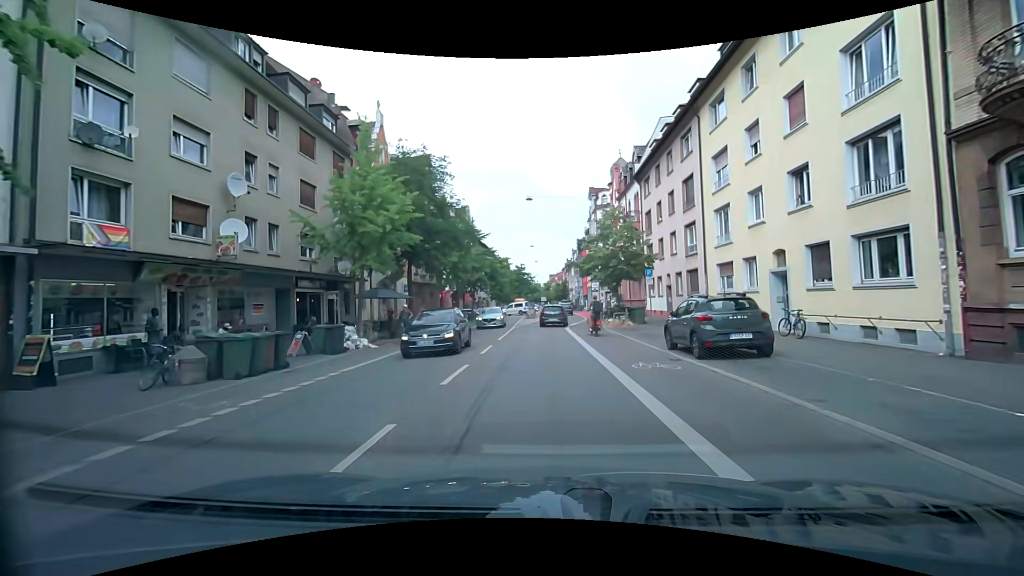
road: secondary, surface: asphalt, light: Day
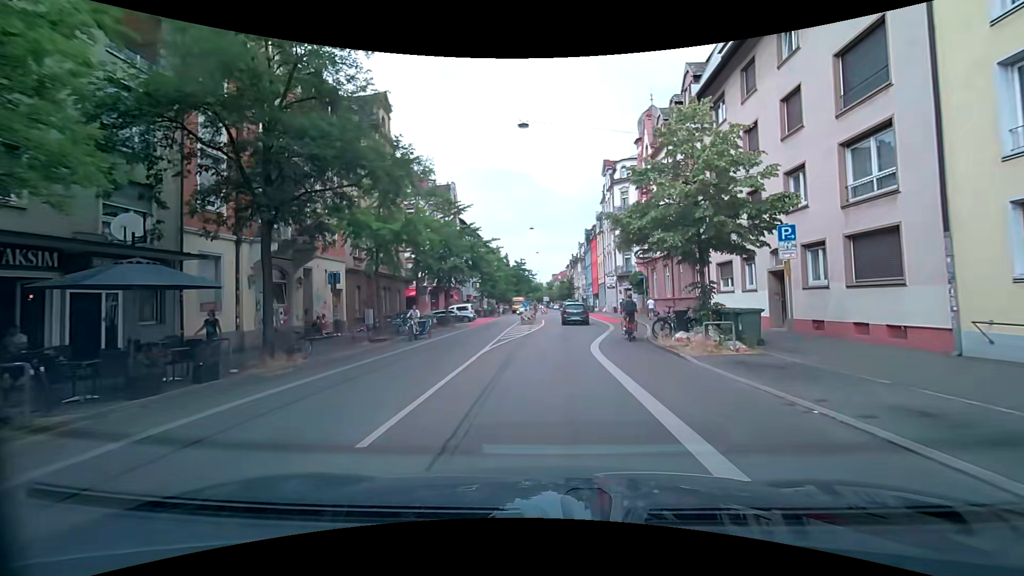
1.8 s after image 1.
(0.0, +15.8) m; -1°
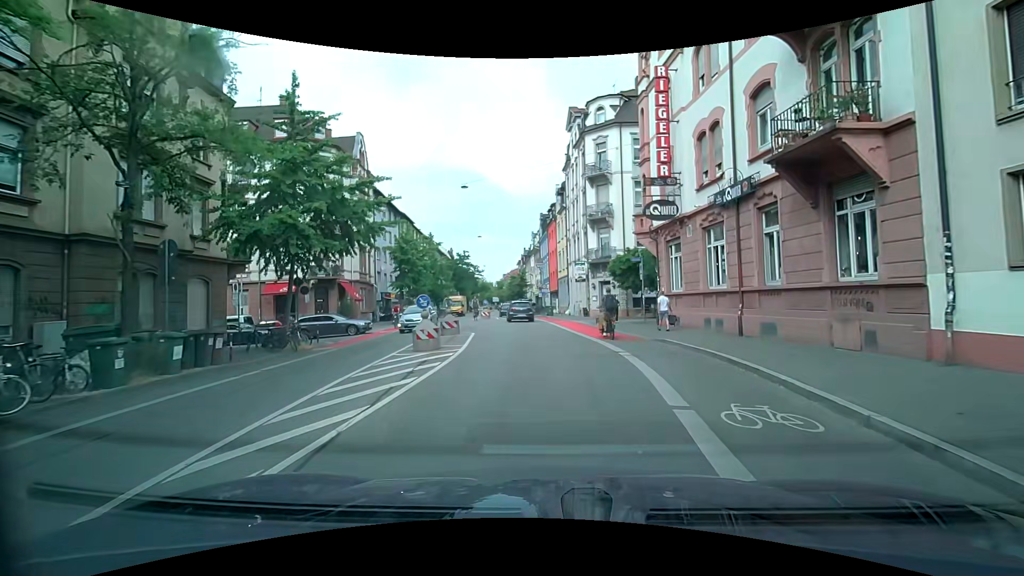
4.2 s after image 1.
(+0.7, +18.7) m; +5°
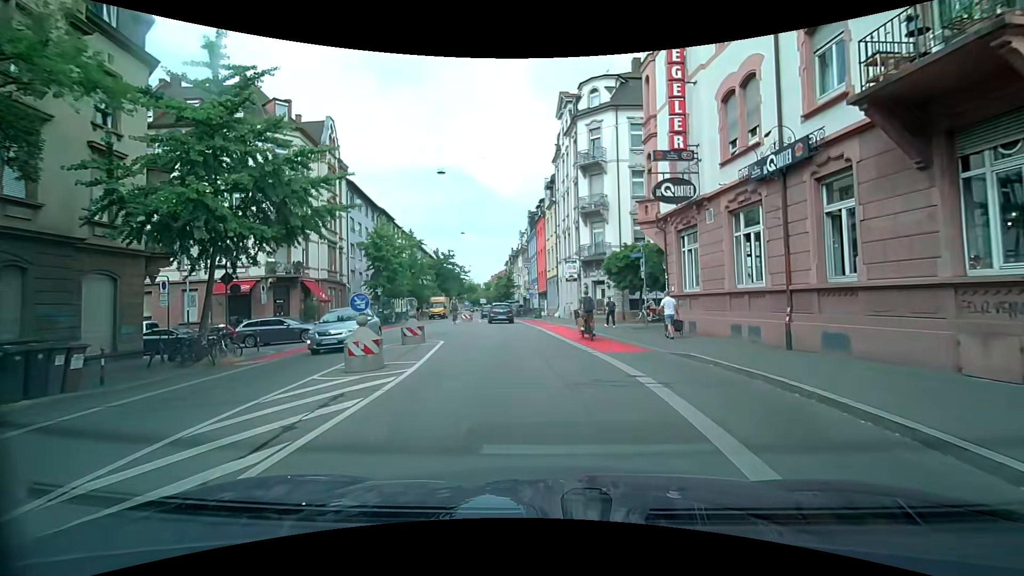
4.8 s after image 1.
(+0.1, +4.1) m; +3°
